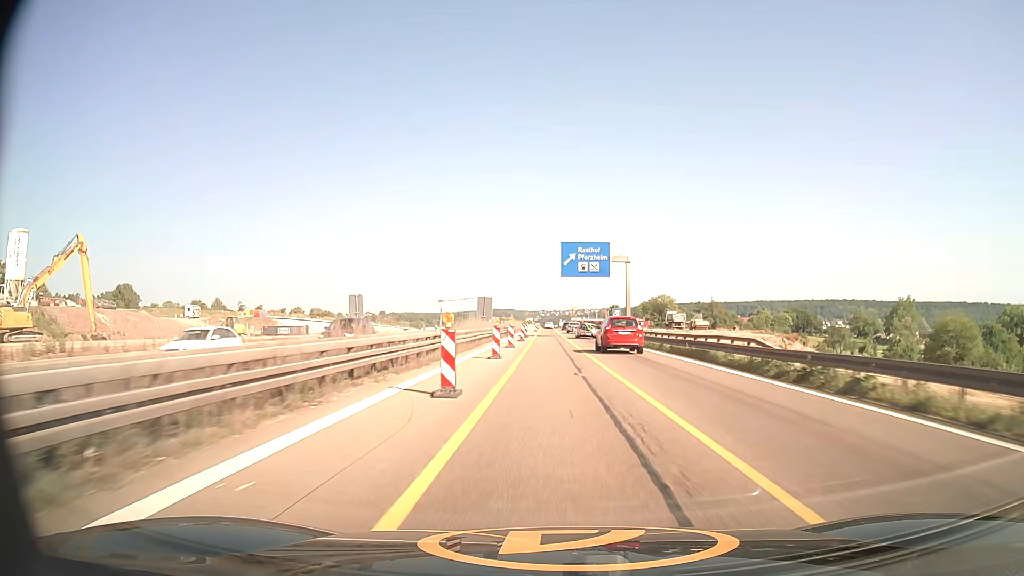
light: Day
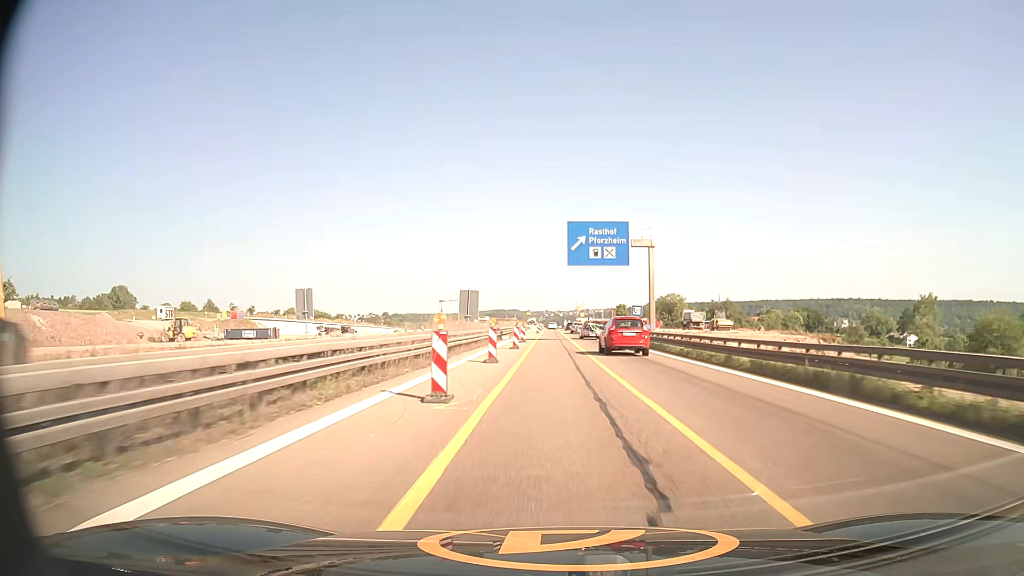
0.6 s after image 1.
(0.0, +13.0) m; 0°
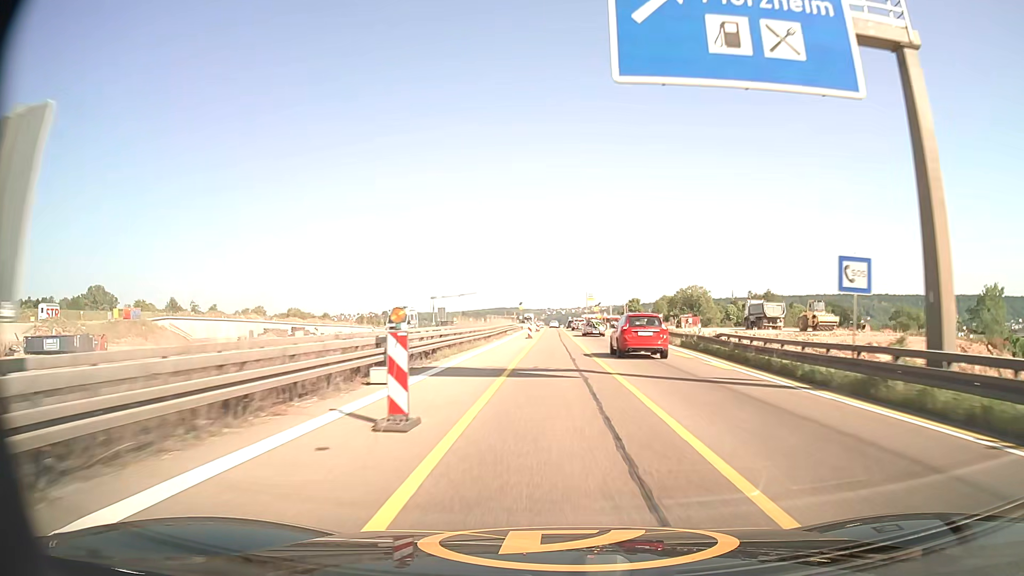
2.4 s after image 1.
(-0.1, +38.4) m; 0°
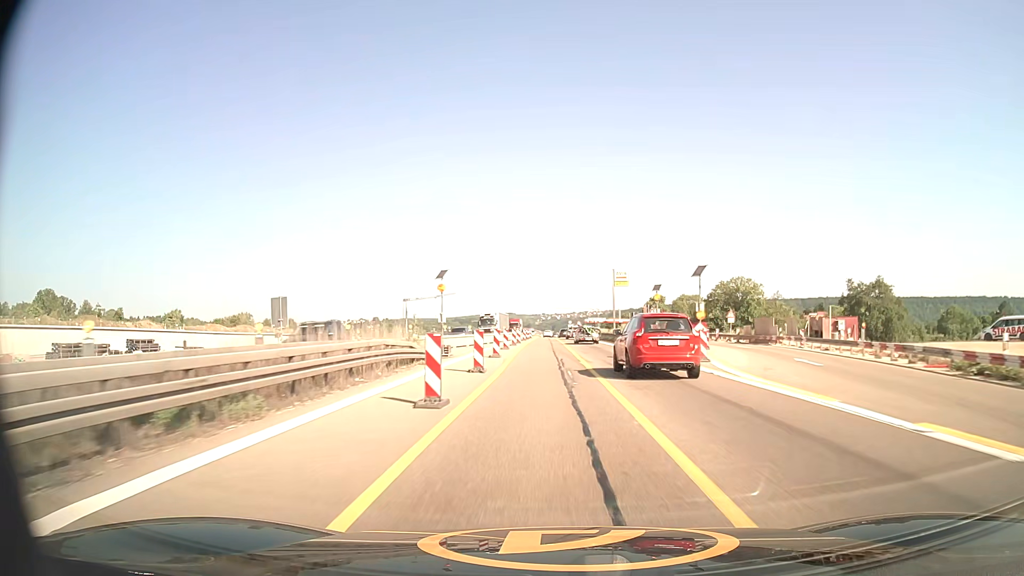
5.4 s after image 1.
(+0.2, +63.1) m; +1°
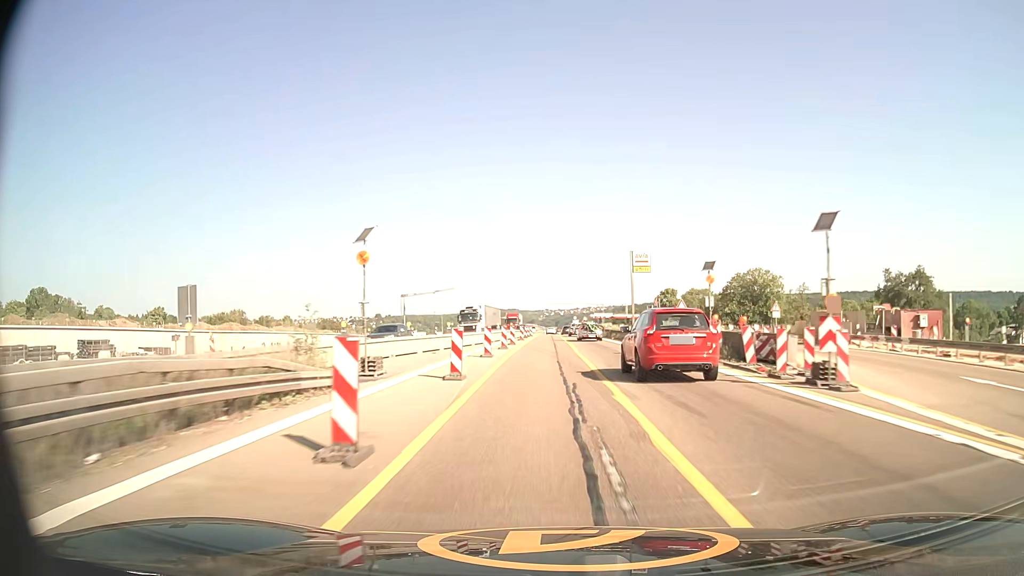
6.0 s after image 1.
(0.0, +12.5) m; 0°
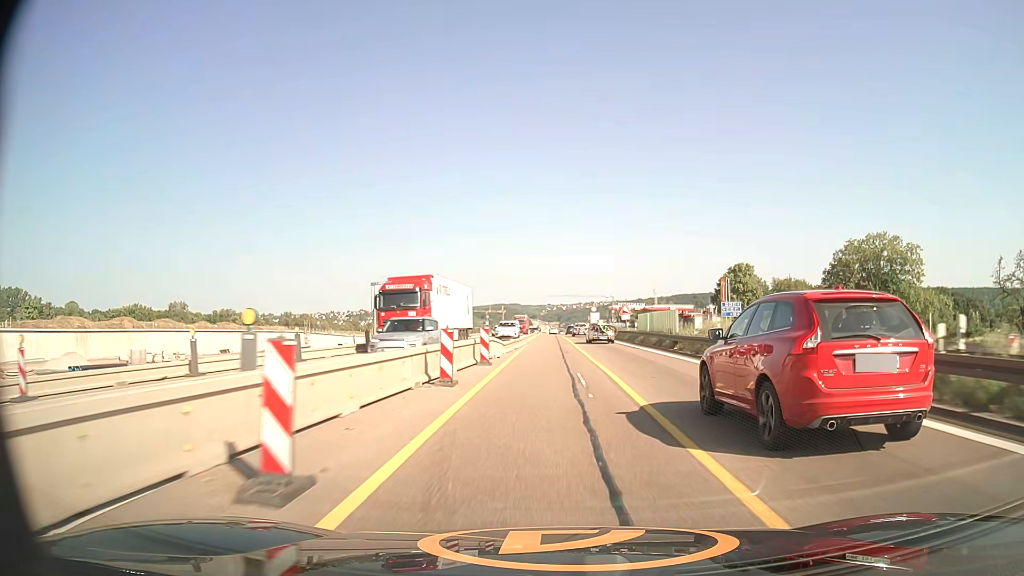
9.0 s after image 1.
(-0.7, +61.4) m; 0°
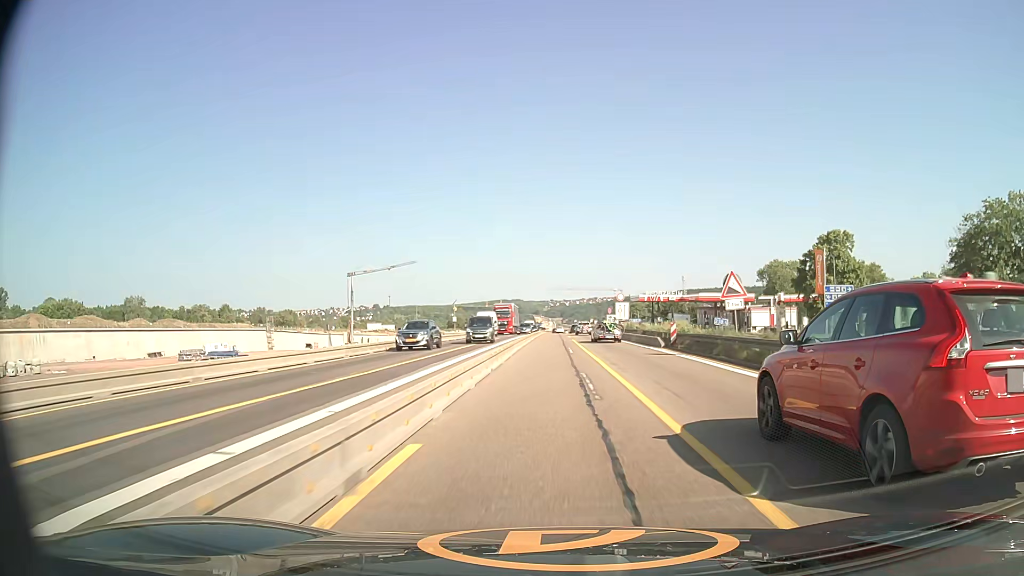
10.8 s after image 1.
(-0.1, +35.9) m; 0°
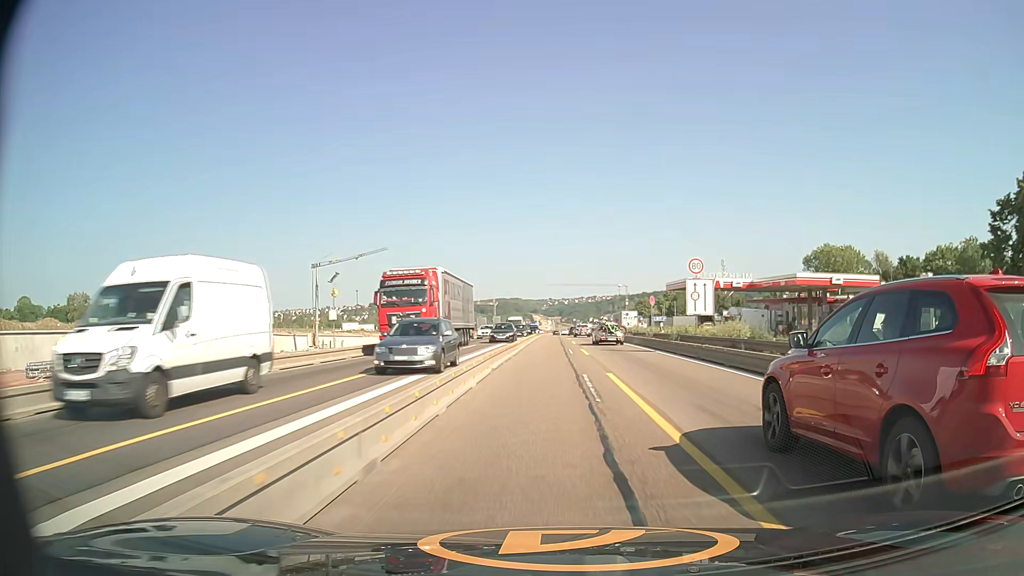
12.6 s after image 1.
(+0.1, +35.5) m; 0°
(0, +10) (0, +20) (0, +30) (0, +40) (0, +50) (0, +60) (0, +70) (0, +80) (0, +90) (0, +100) m
